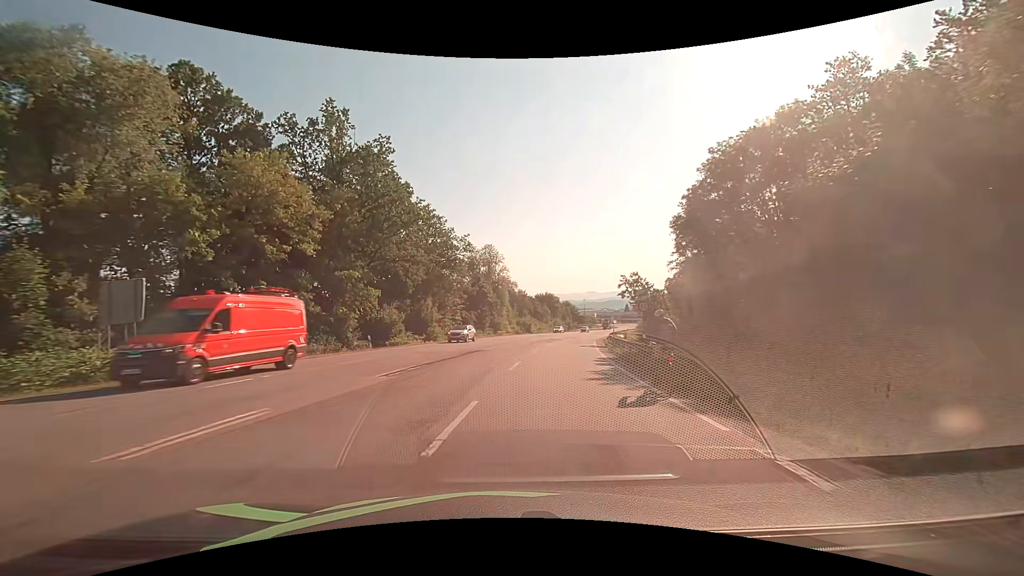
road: secondary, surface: asphalt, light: Day
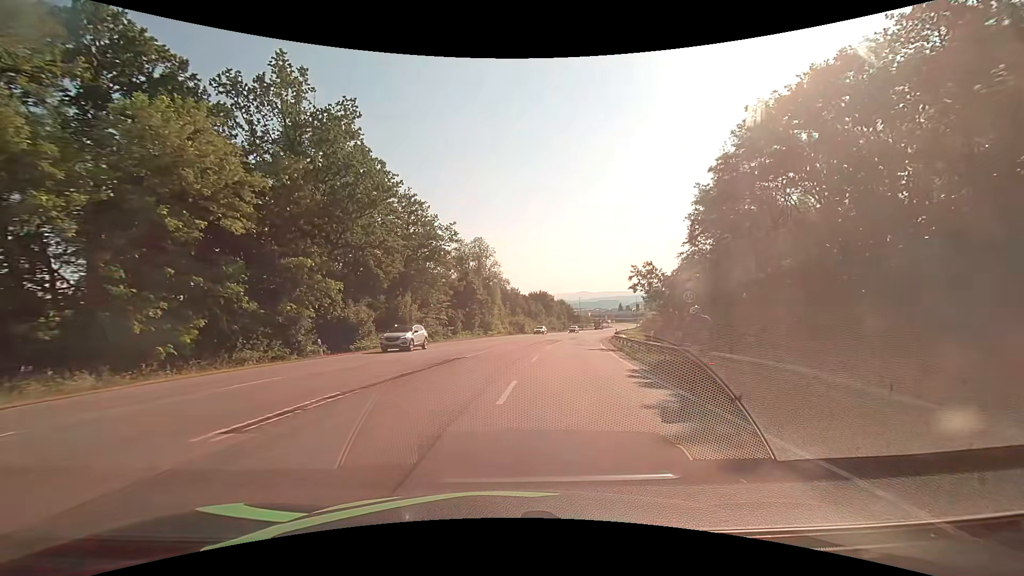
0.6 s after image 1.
(+0.1, +7.7) m; +1°
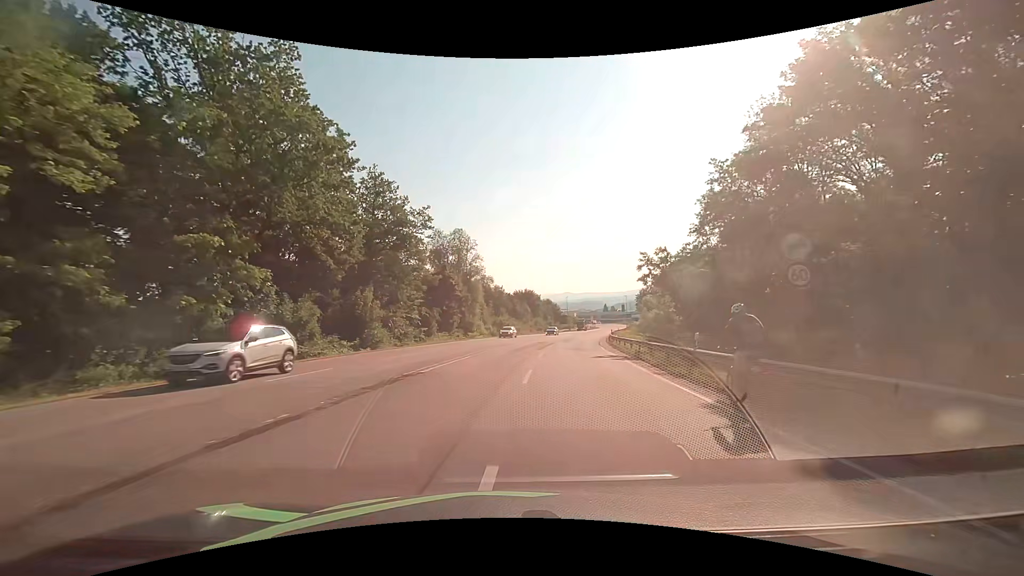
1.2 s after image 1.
(+0.1, +8.0) m; +2°
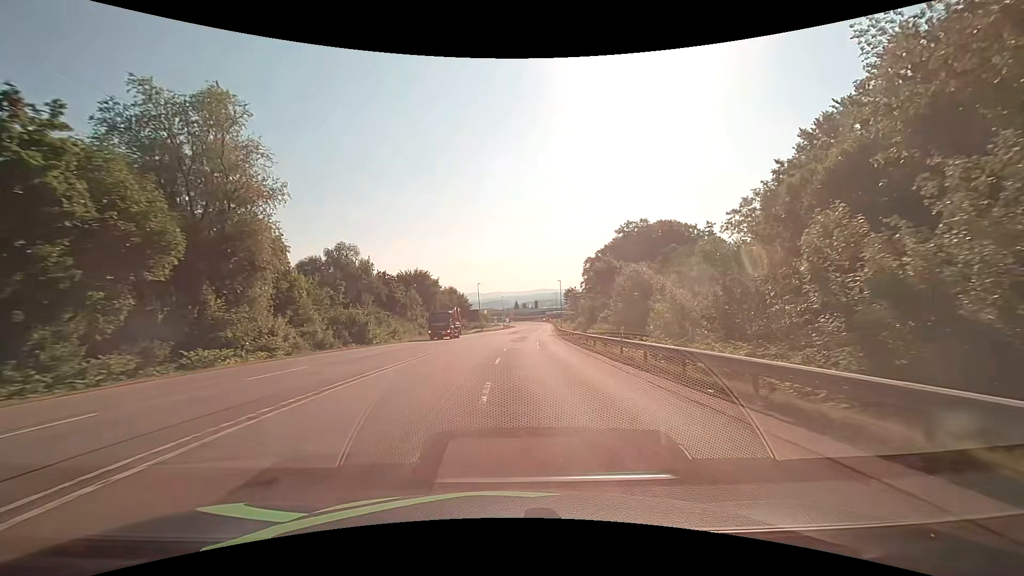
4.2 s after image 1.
(+4.1, +44.2) m; +10°
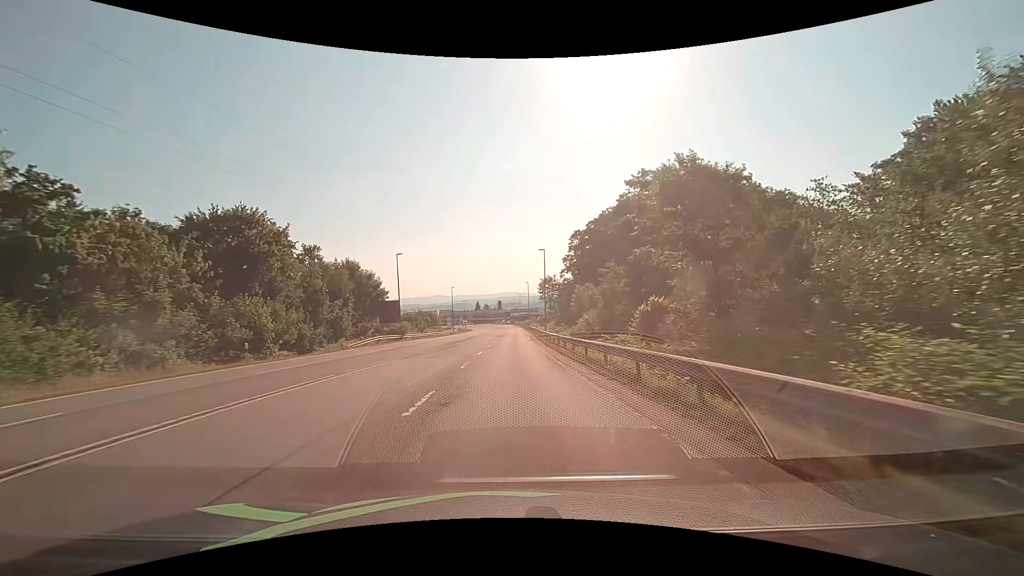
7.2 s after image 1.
(+2.4, +45.6) m; +5°
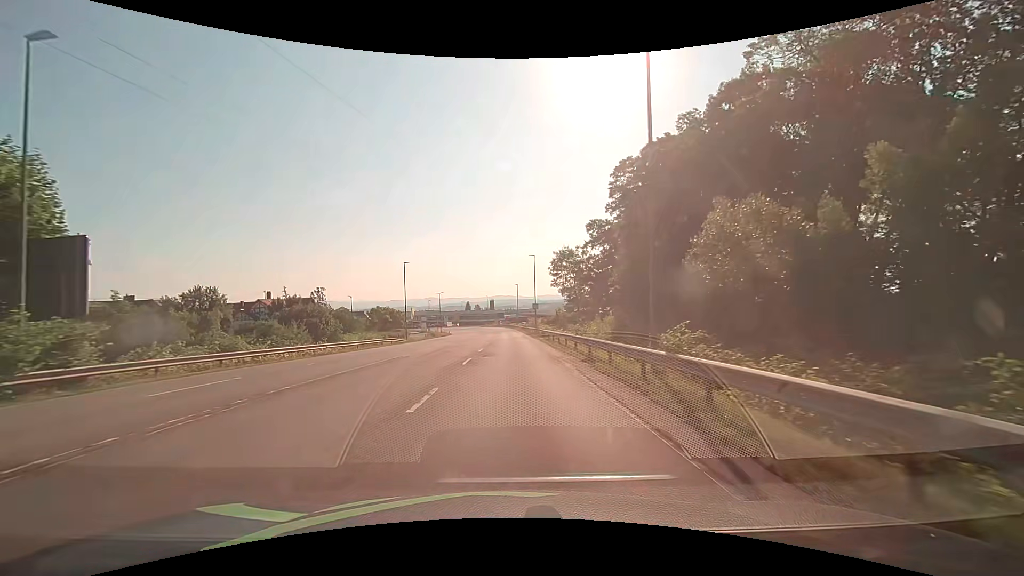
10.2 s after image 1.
(+0.2, +44.7) m; +1°
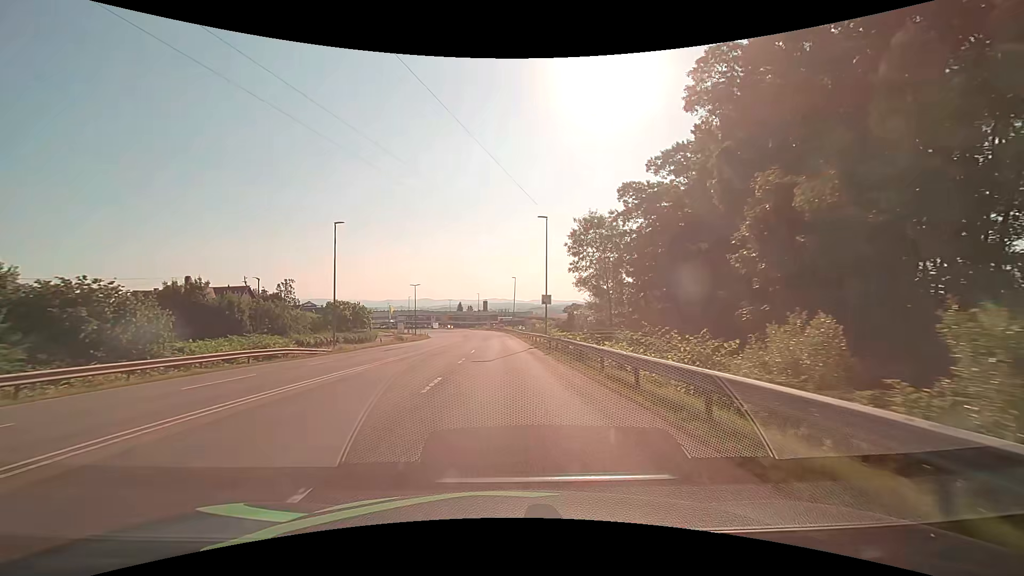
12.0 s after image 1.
(+0.1, +24.4) m; 0°
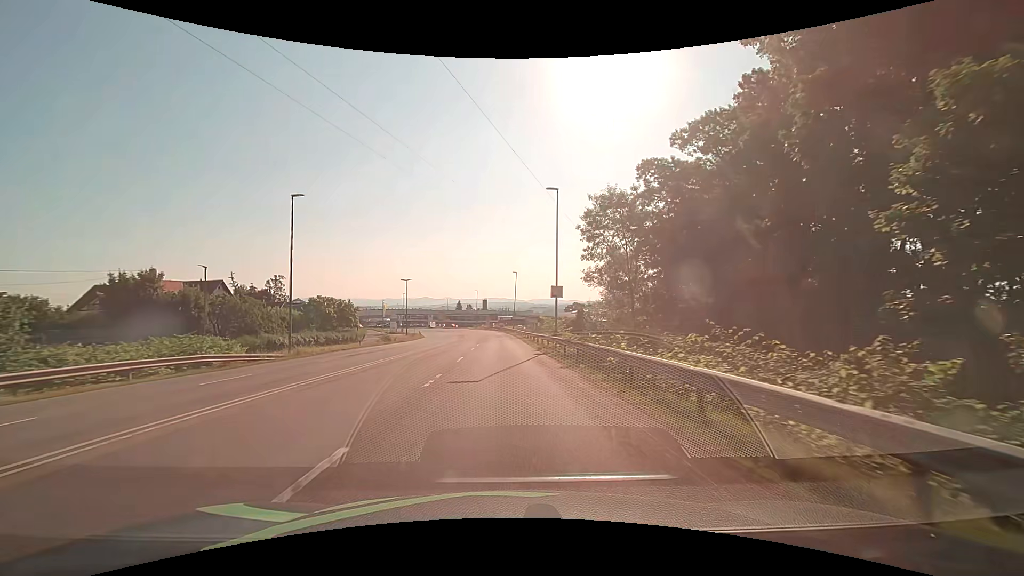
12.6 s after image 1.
(0.0, +7.9) m; 0°
(0, +10) (0, +20) (0, +30) (-1, +40) (-1, +50) (-1, +60) (-2, +70) (-2, +80) (-3, +90) (-5, +100) m
